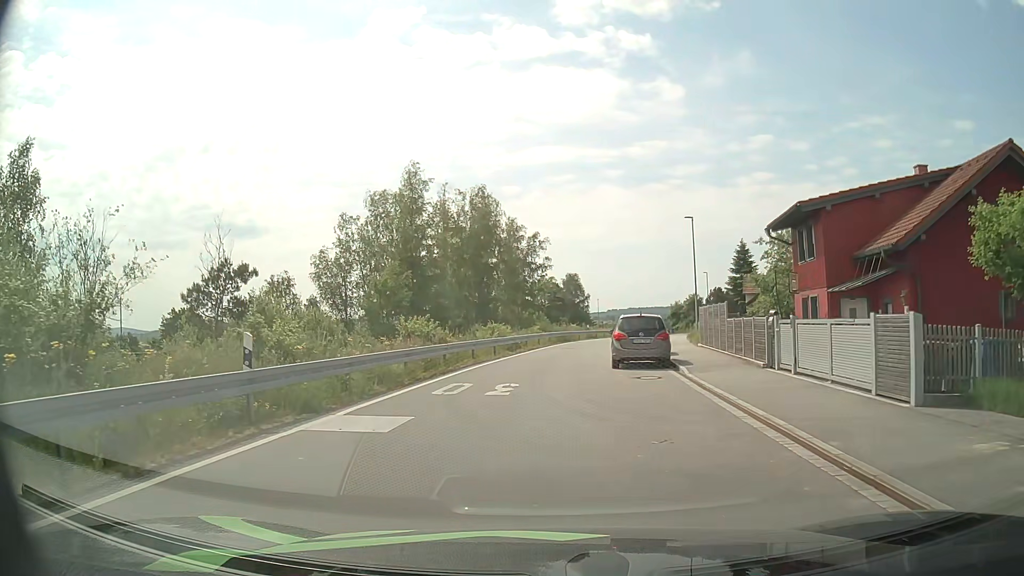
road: unclassified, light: Day
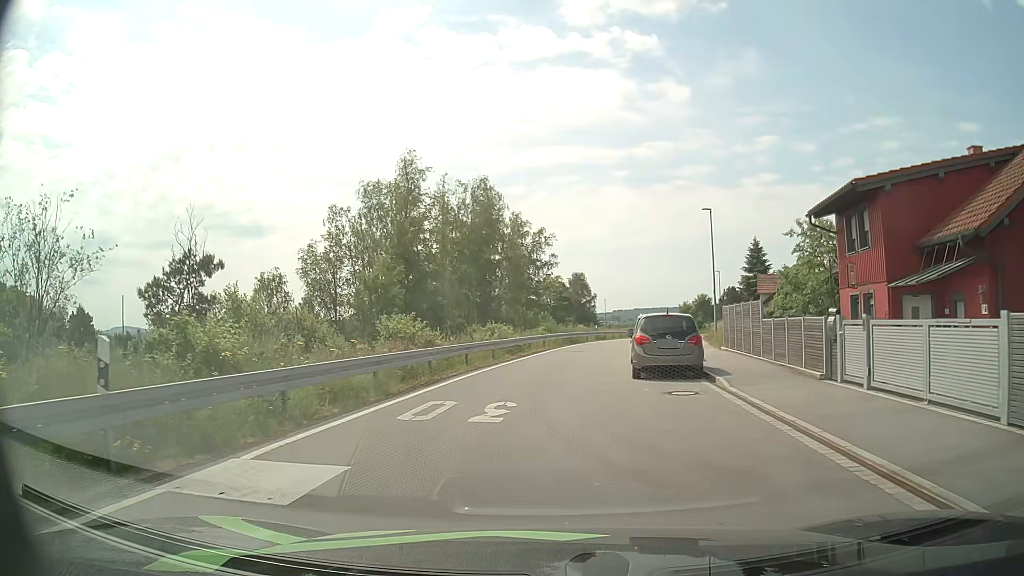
(0.0, +3.6) m; -1°
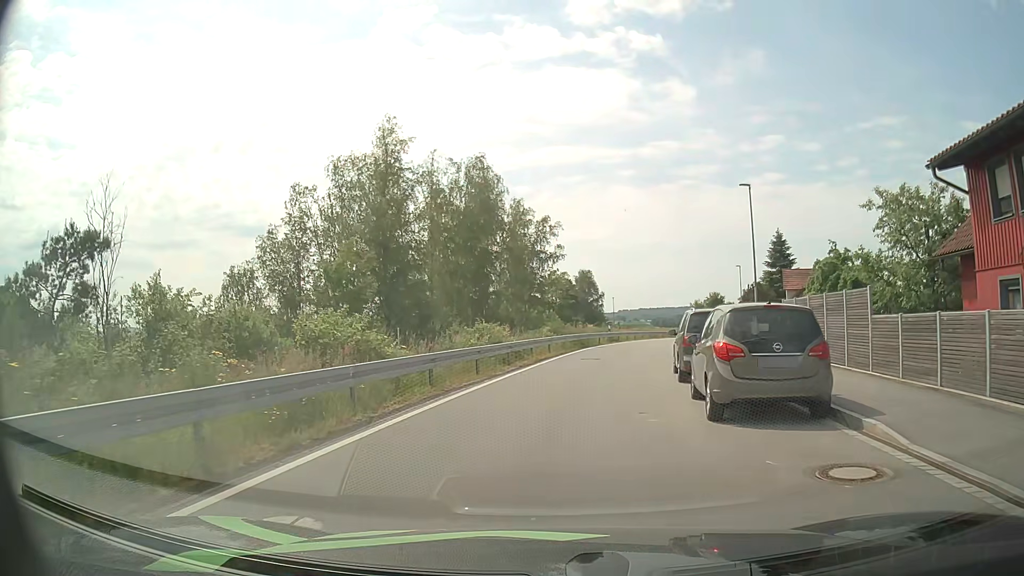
(0.0, +7.4) m; 0°
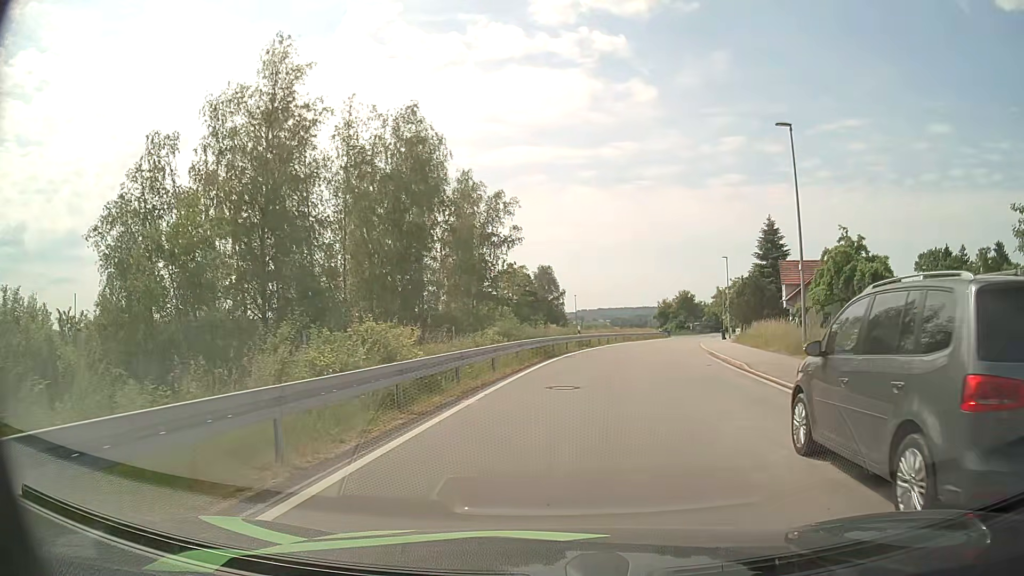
(+0.3, +11.4) m; +4°
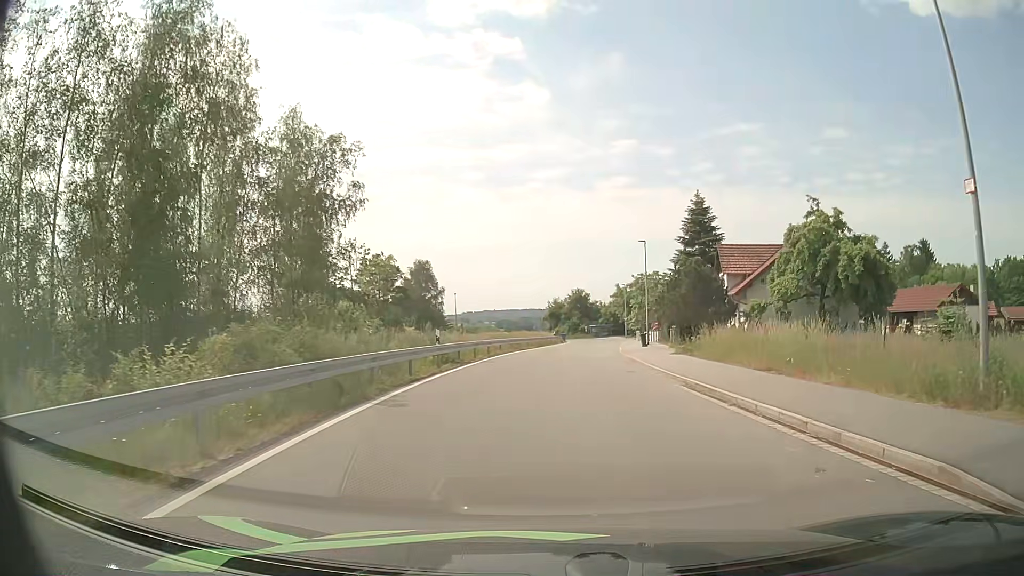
(+1.2, +15.3) m; +9°
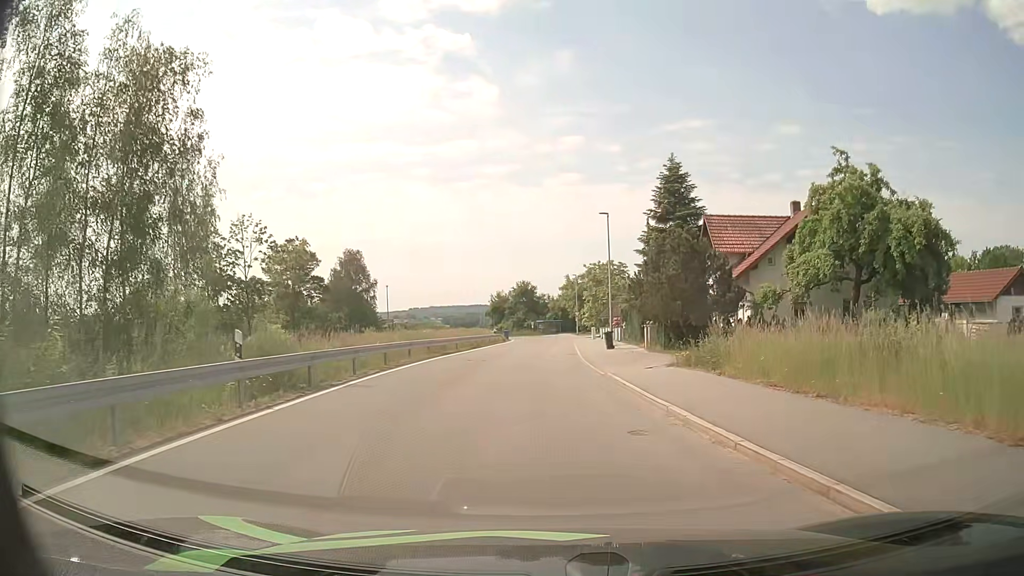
(+0.6, +11.7) m; +5°
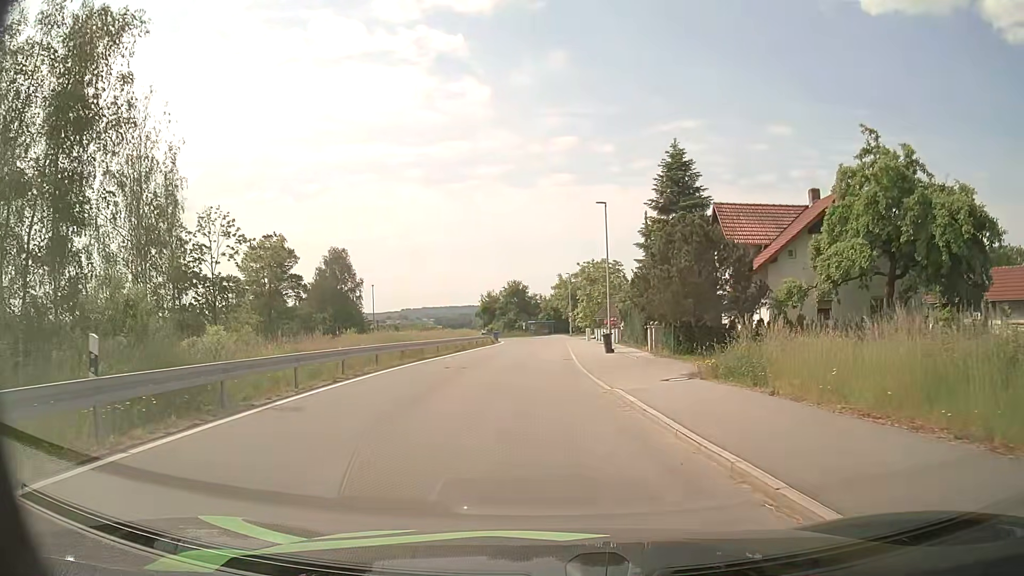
(0.0, +4.0) m; +1°
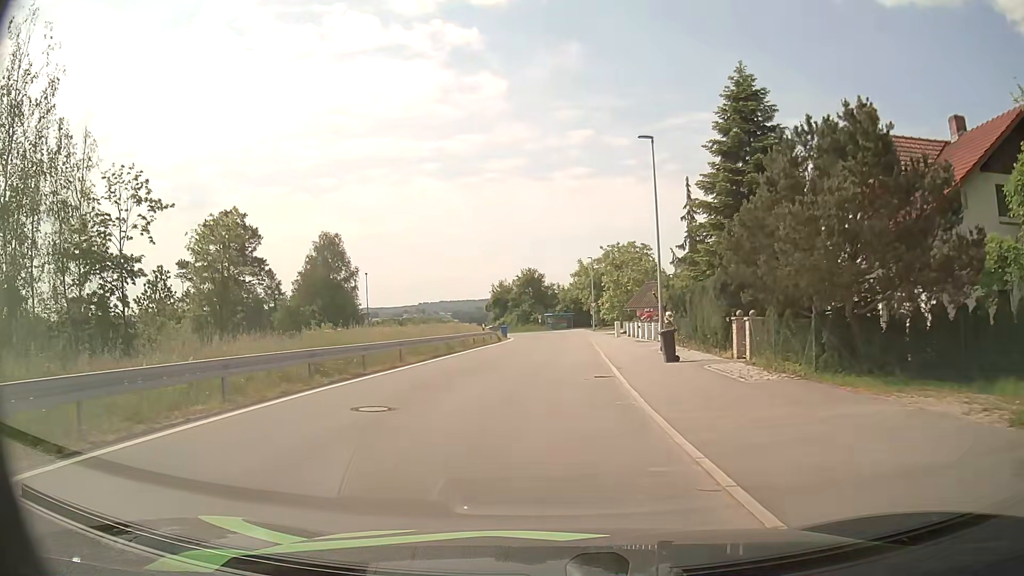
(-0.1, +12.4) m; -1°
